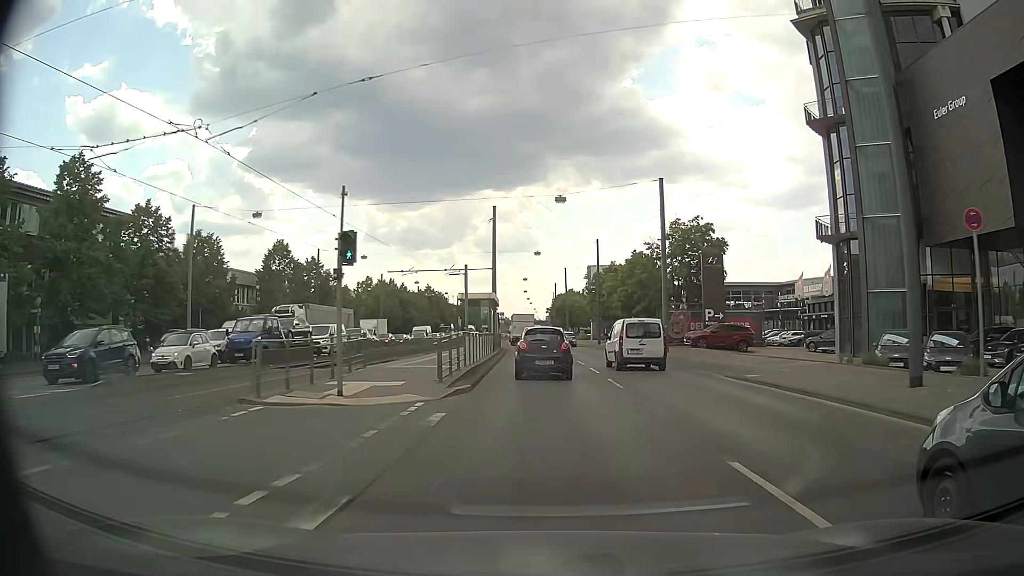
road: primary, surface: asphalt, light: Day
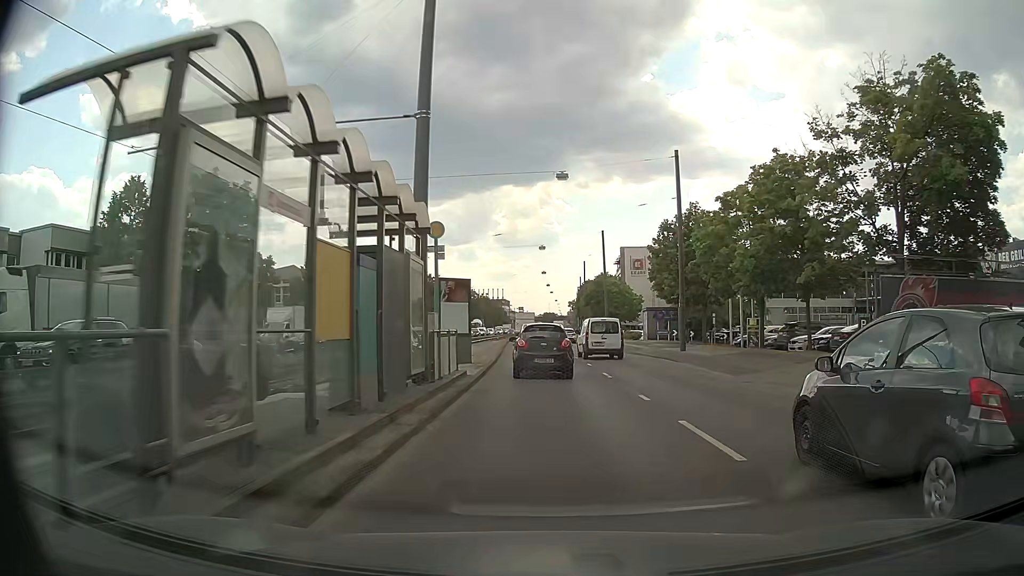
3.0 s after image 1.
(-0.6, +33.6) m; -2°
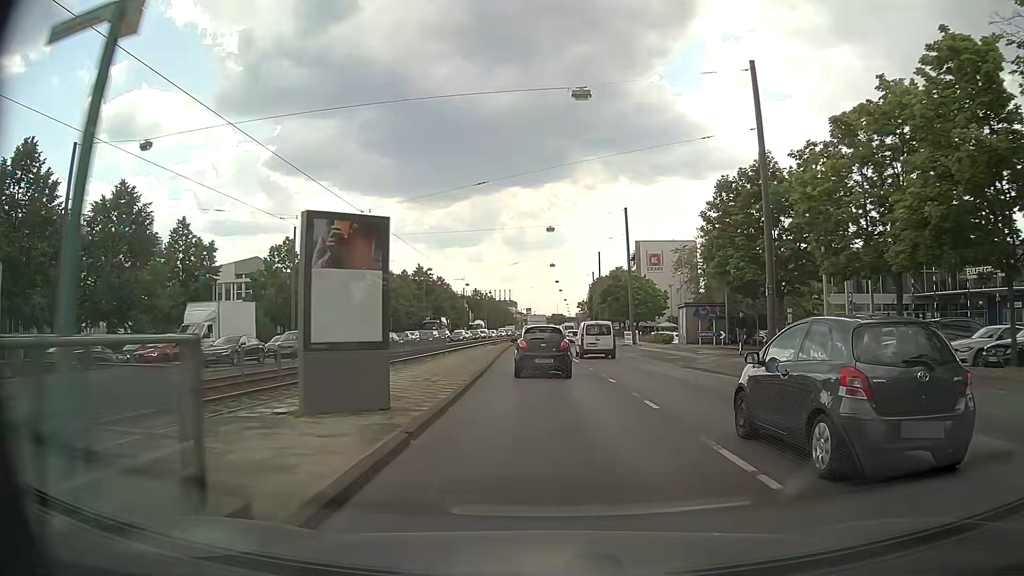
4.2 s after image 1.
(-0.1, +13.2) m; -1°
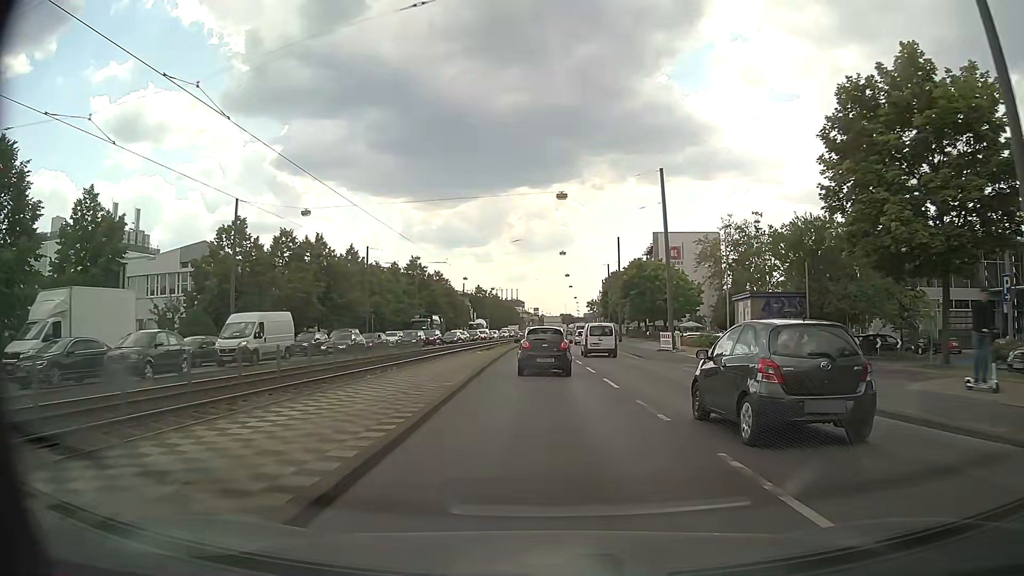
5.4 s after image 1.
(0.0, +13.4) m; -1°
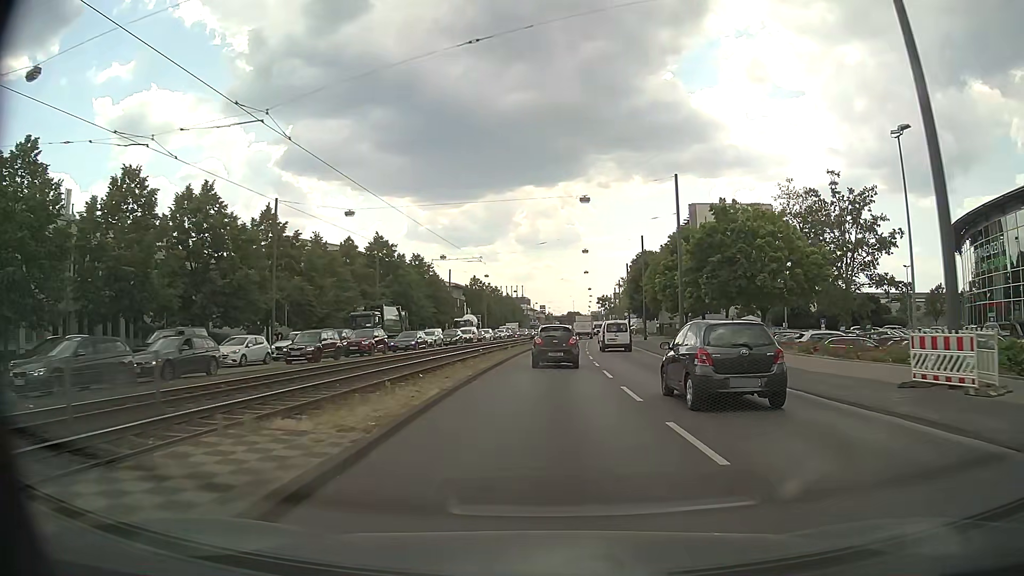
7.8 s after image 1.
(-0.1, +27.8) m; 0°
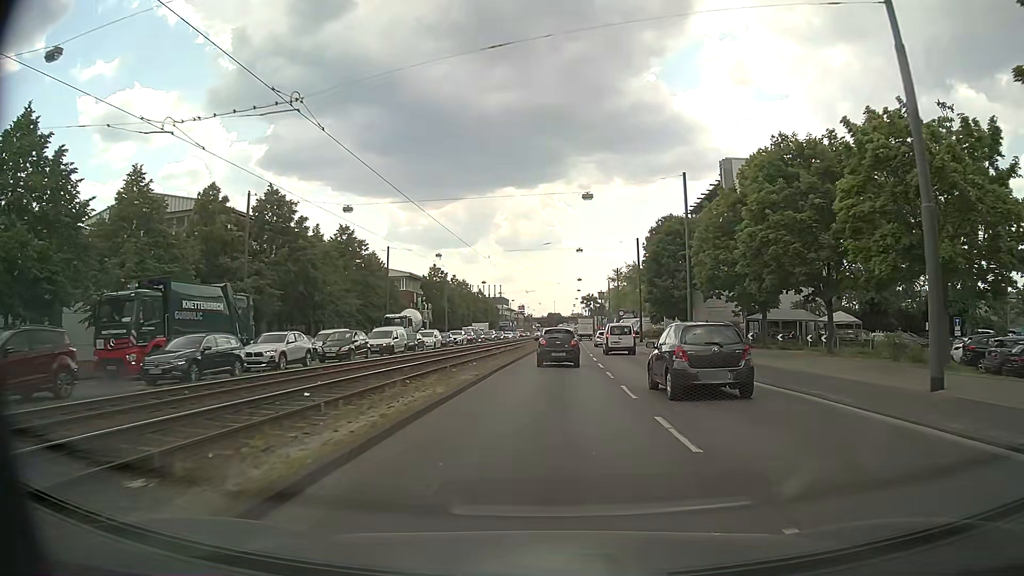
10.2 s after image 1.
(+0.4, +29.5) m; +2°
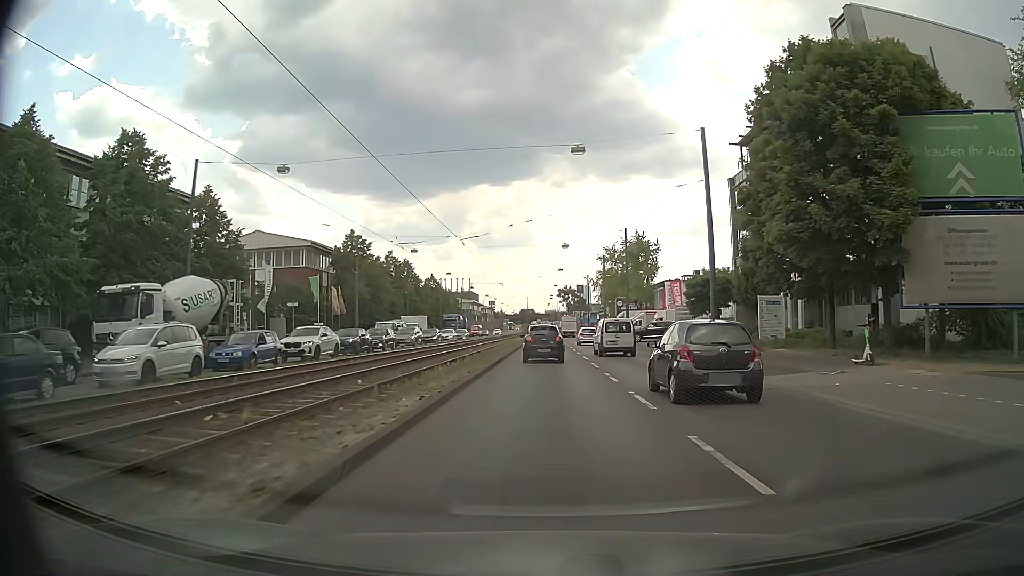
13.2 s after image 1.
(+0.7, +38.3) m; +2°
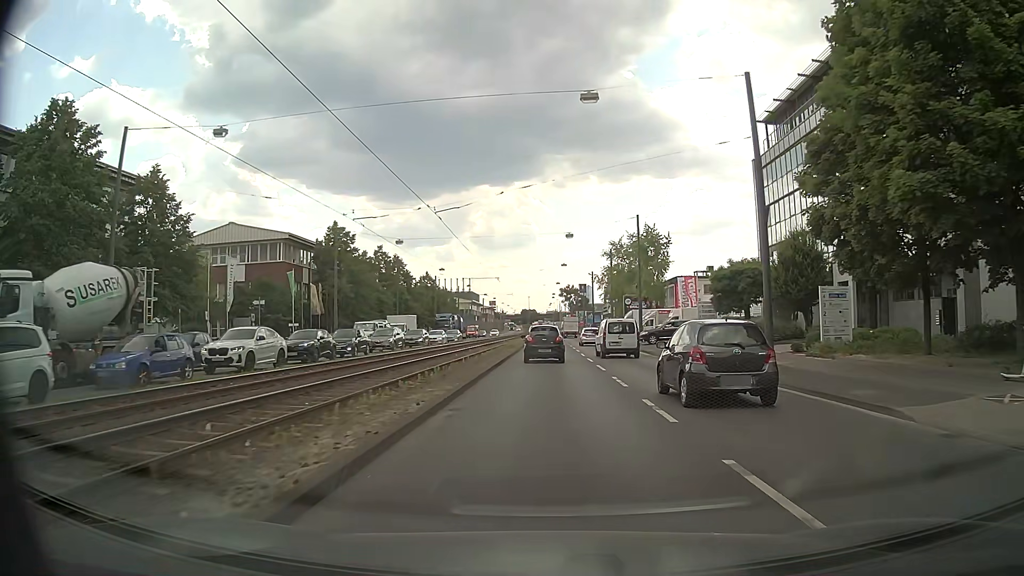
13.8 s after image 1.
(0.0, +7.5) m; 0°
(0, +10) (0, +20) (0, +30) (0, +40) (0, +50) (0, +60) (0, +70) (0, +80) (0, +90) (0, +100) m
